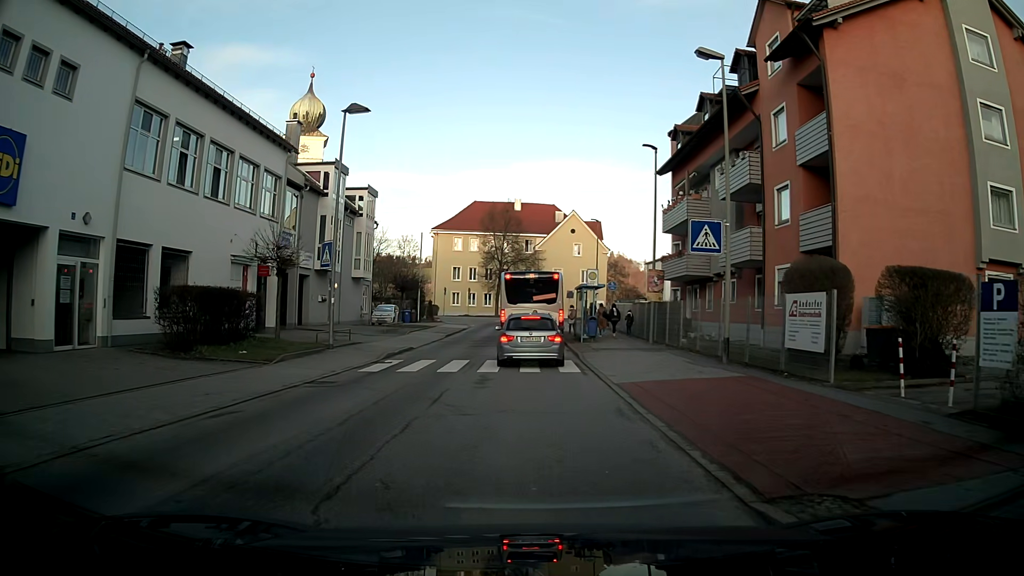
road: unclassified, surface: asphalt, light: Day
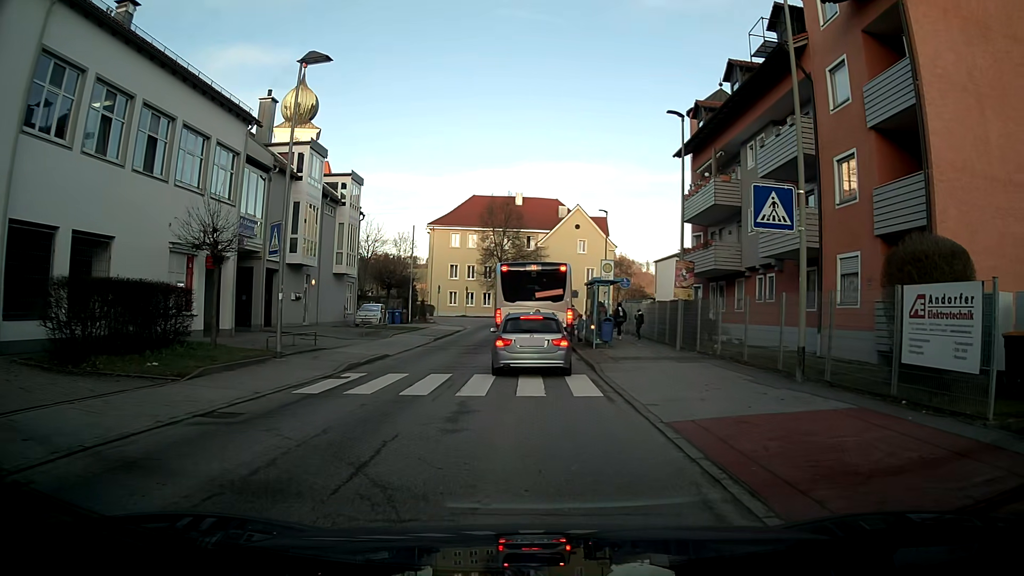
(0.0, +4.7) m; 0°
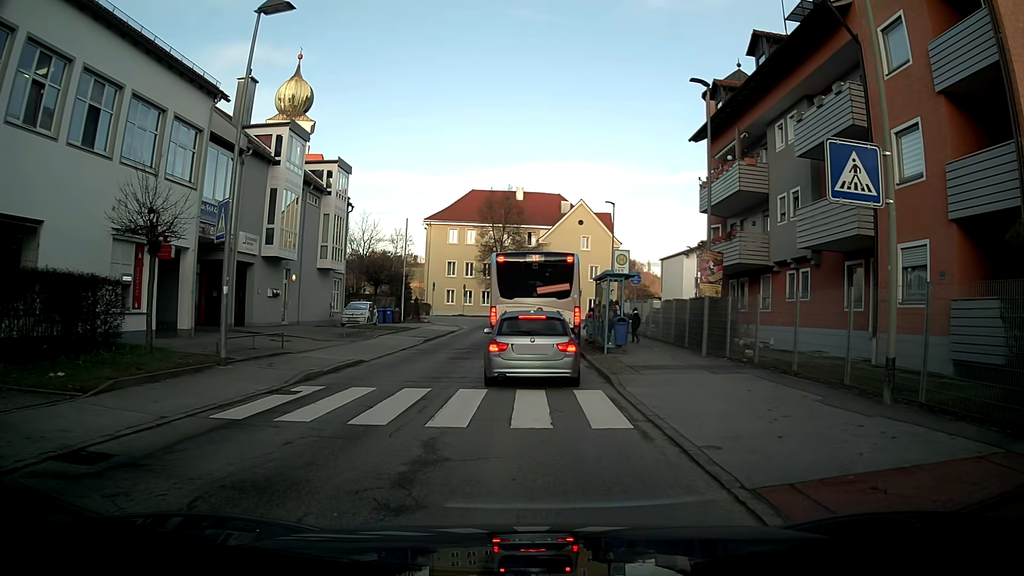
(0.0, +3.2) m; 0°
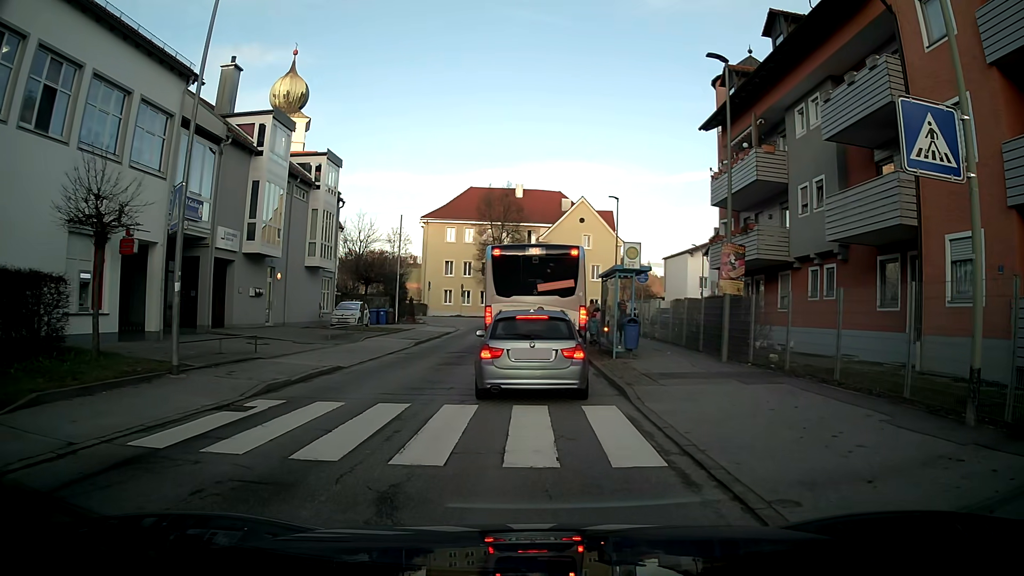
(0.0, +2.0) m; 0°
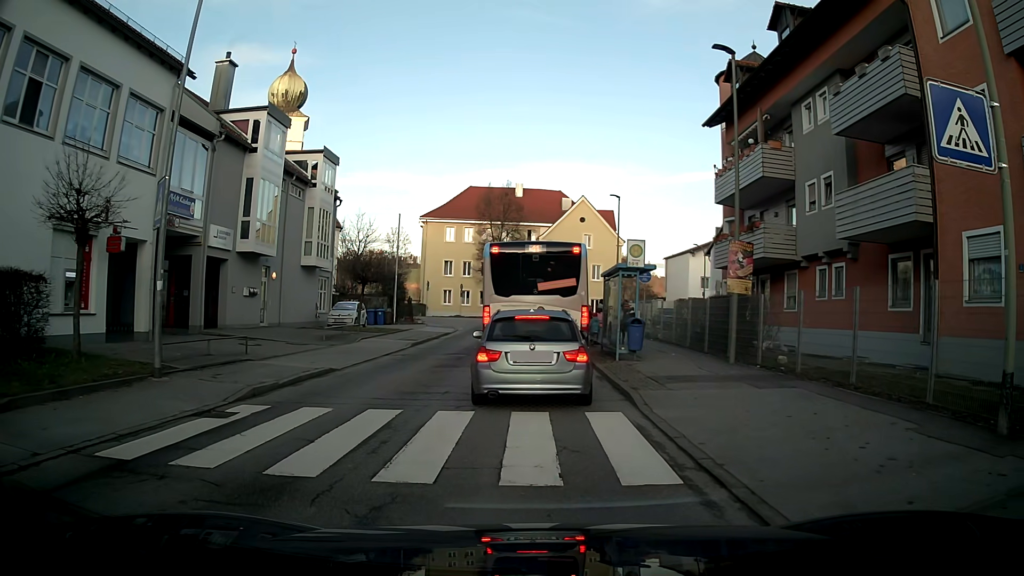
(0.0, +0.6) m; 0°
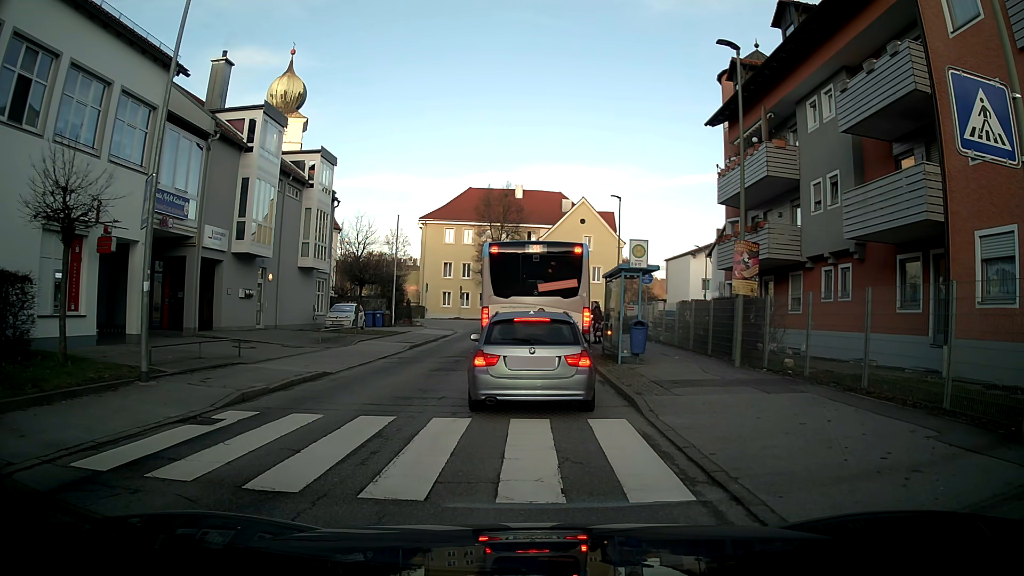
(0.0, +0.5) m; 0°
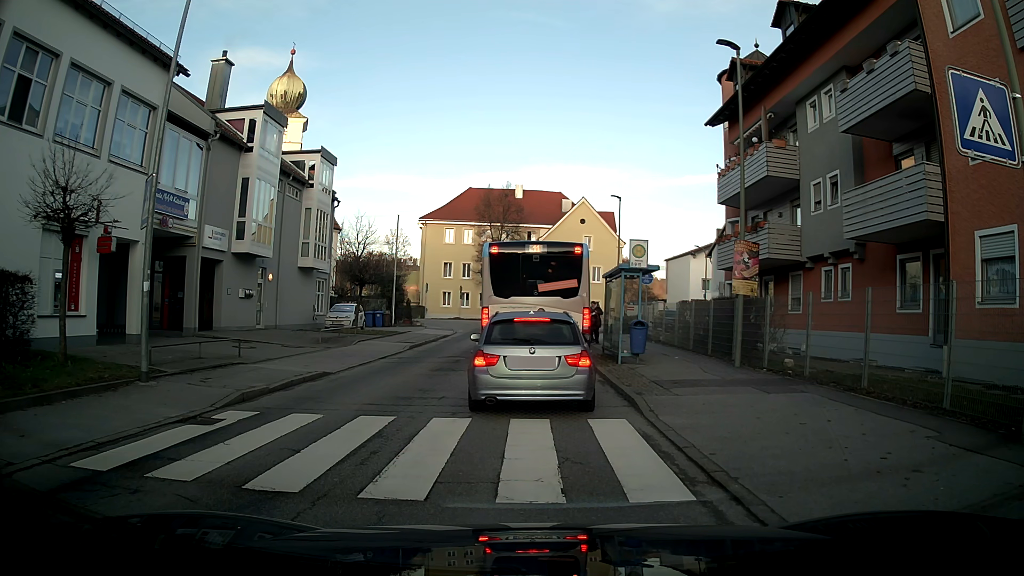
(0.0, 0.0) m; 0°
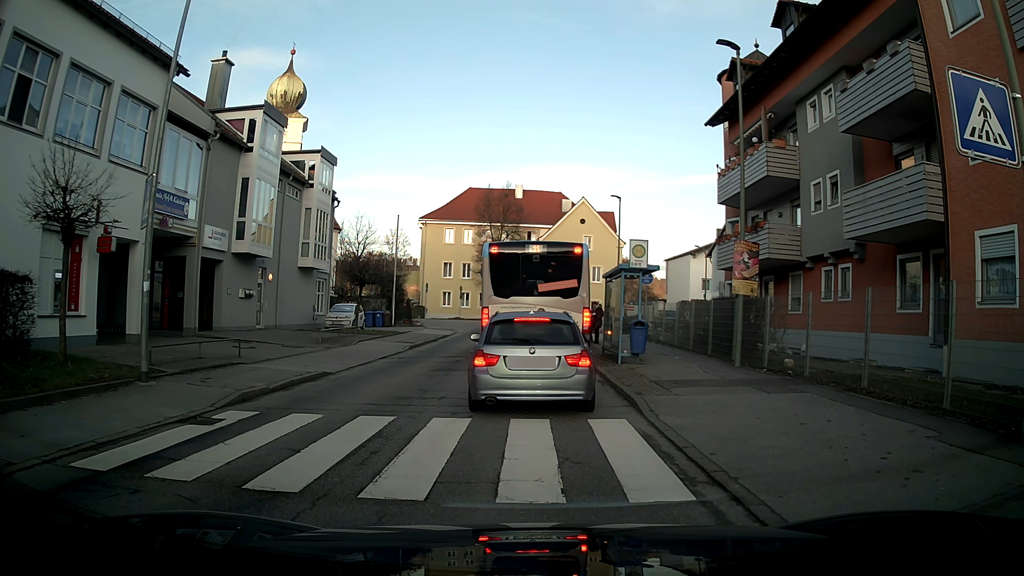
(0.0, 0.0) m; 0°
(0, +10) (0, +20) (0, +30) (0, +40) (+1, +50) (+7, +58) (+16, +62) (+26, +63) (+36, +64) (+46, +64) m
